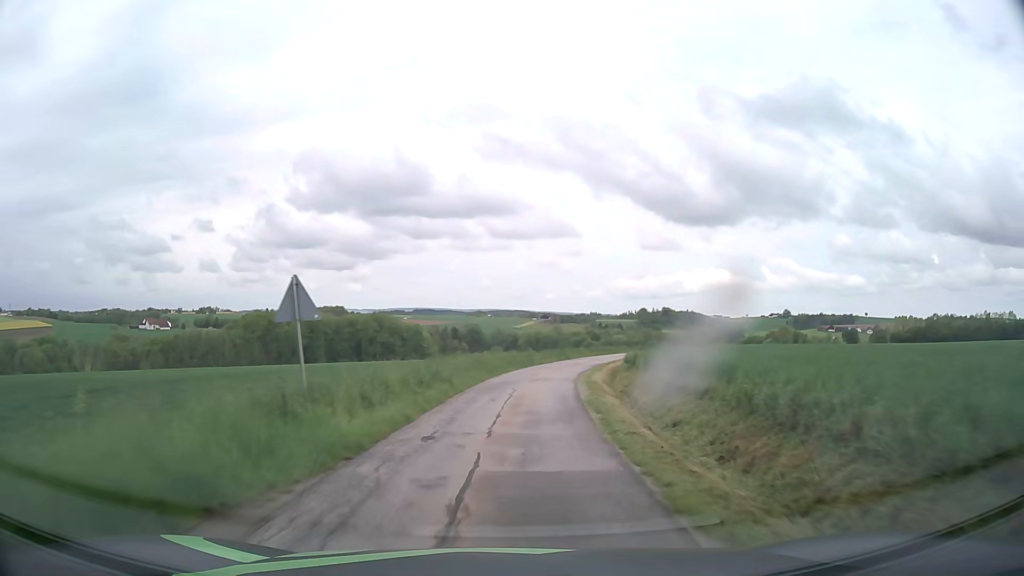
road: unclassified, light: Day
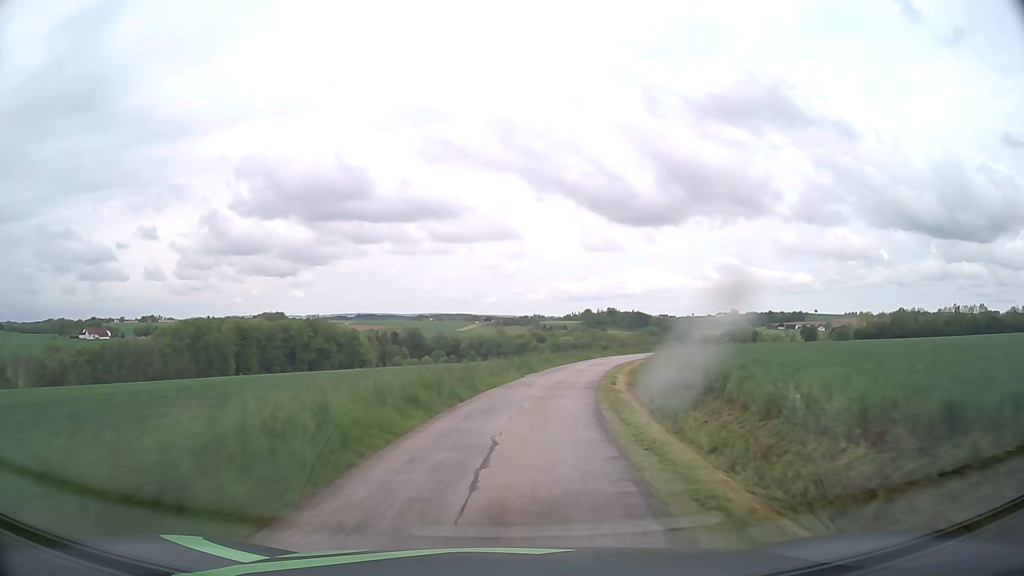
(+0.6, +19.1) m; +5°
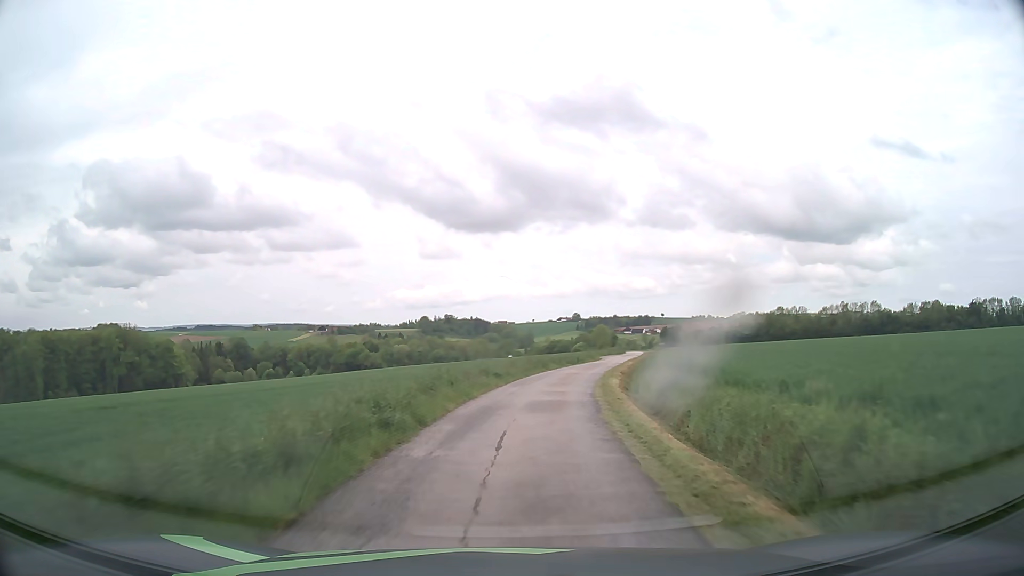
(+4.5, +37.9) m; +13°
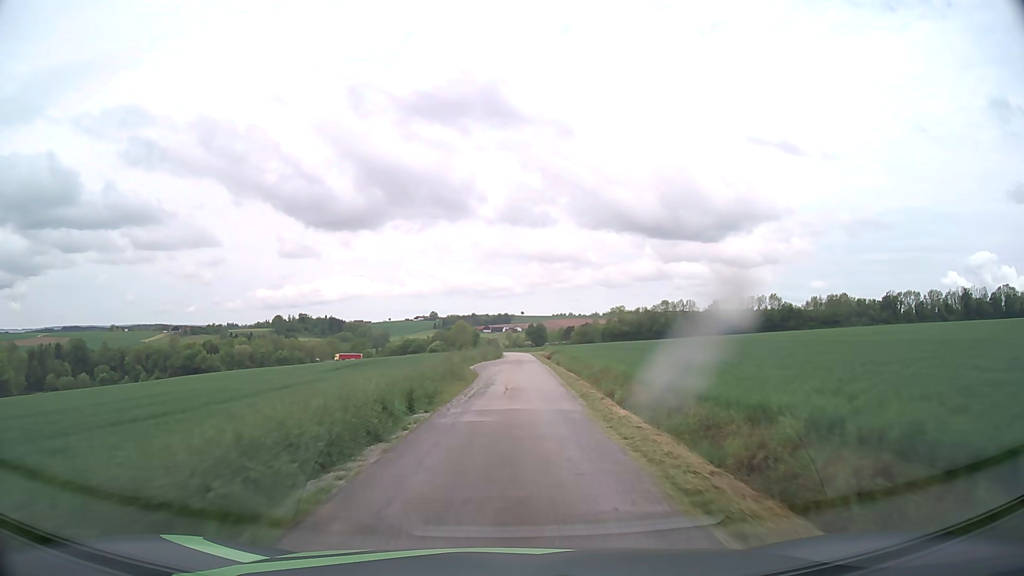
(+4.5, +39.5) m; +12°
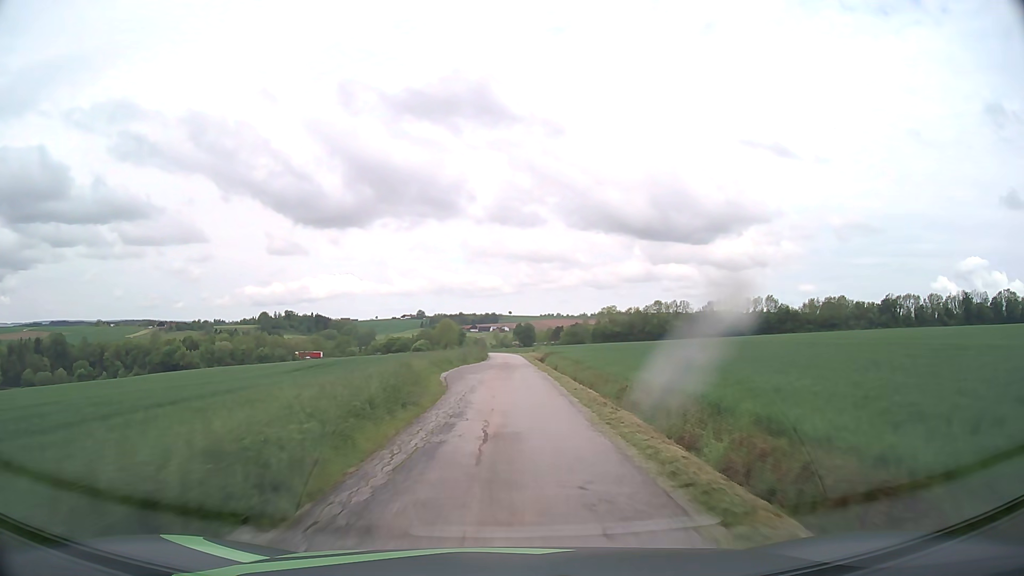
(+0.1, +10.4) m; +1°
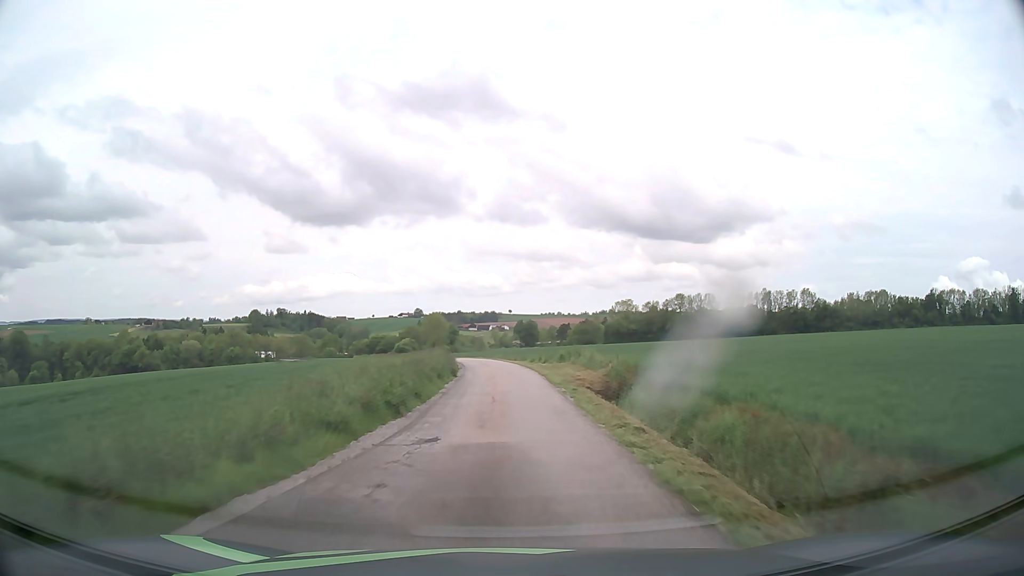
(+0.3, +40.8) m; 0°
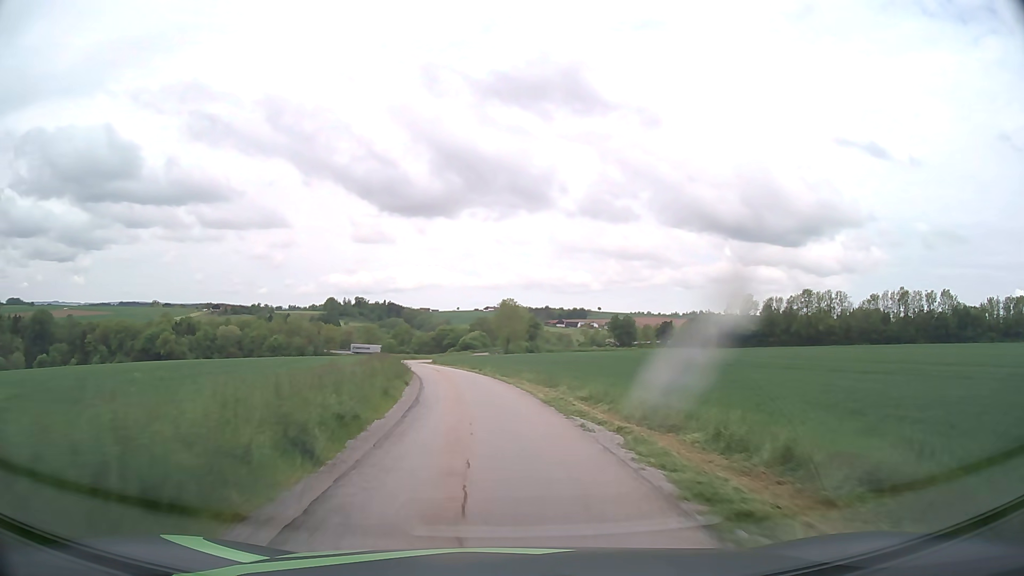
(-1.6, +48.2) m; -7°
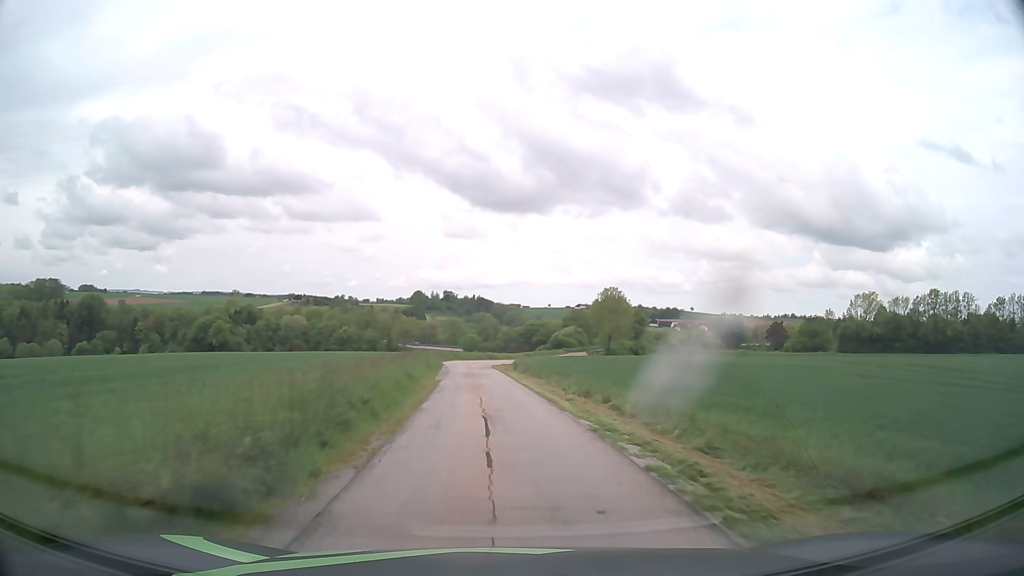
(-1.9, +27.9) m; -7°
(0, +10) (-1, +20) (-1, +30) (-2, +40) (-3, +50) (-3, +60) (-3, +70) (-2, +80) (0, +90) (+2, +99) m
